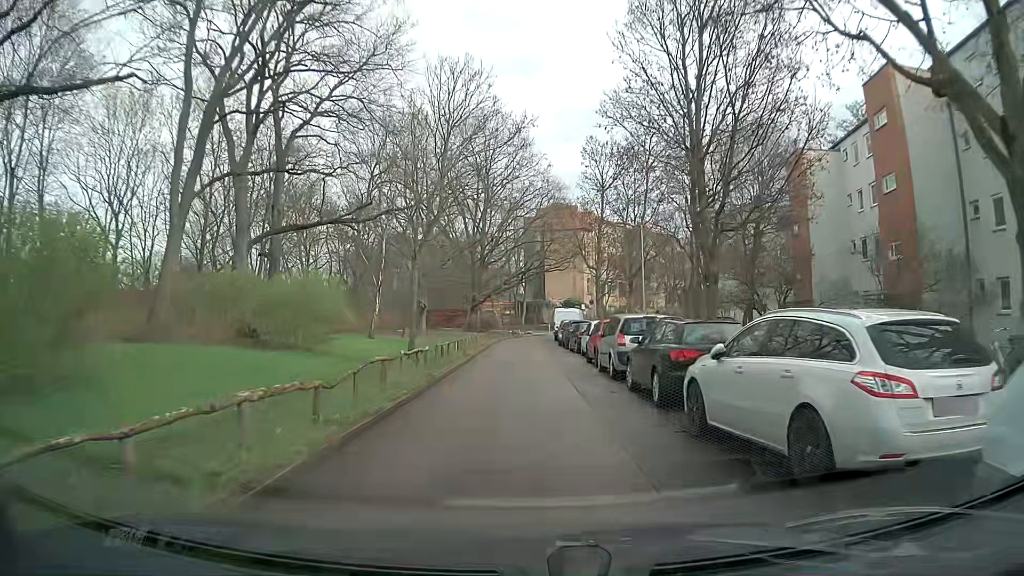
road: residential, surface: asphalt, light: Day
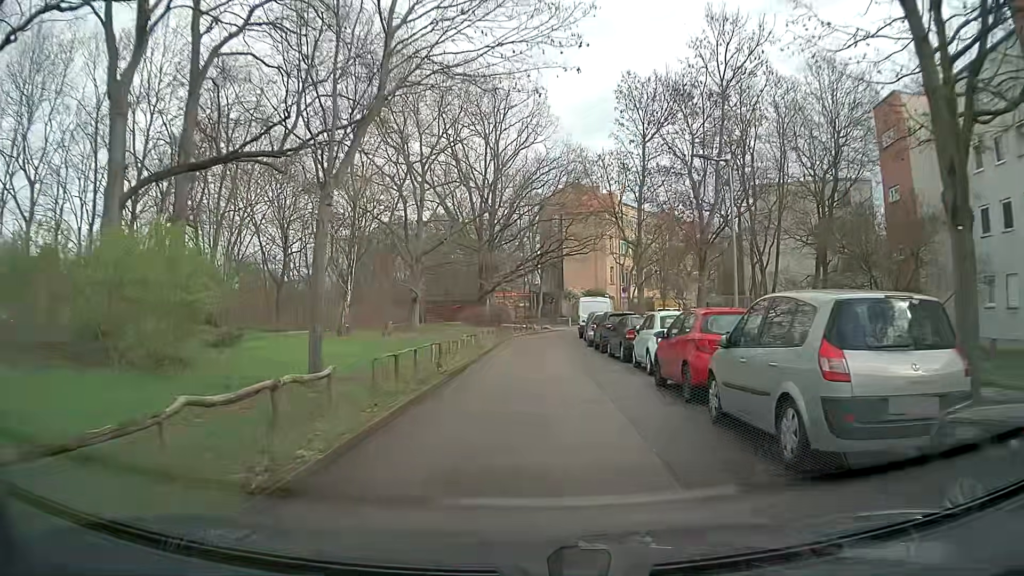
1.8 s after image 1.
(-0.3, +10.7) m; -1°
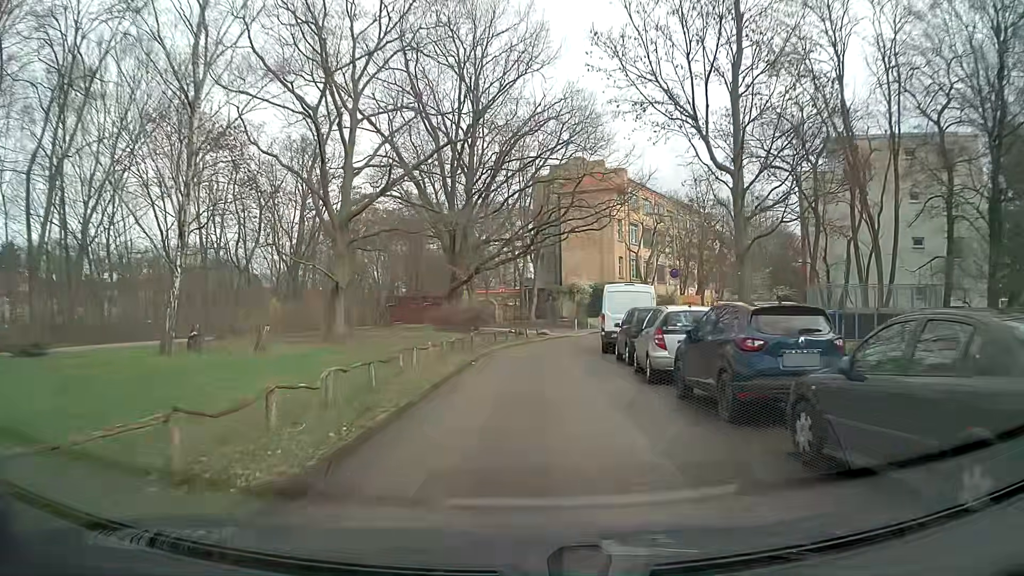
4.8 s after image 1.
(-0.2, +16.9) m; 0°
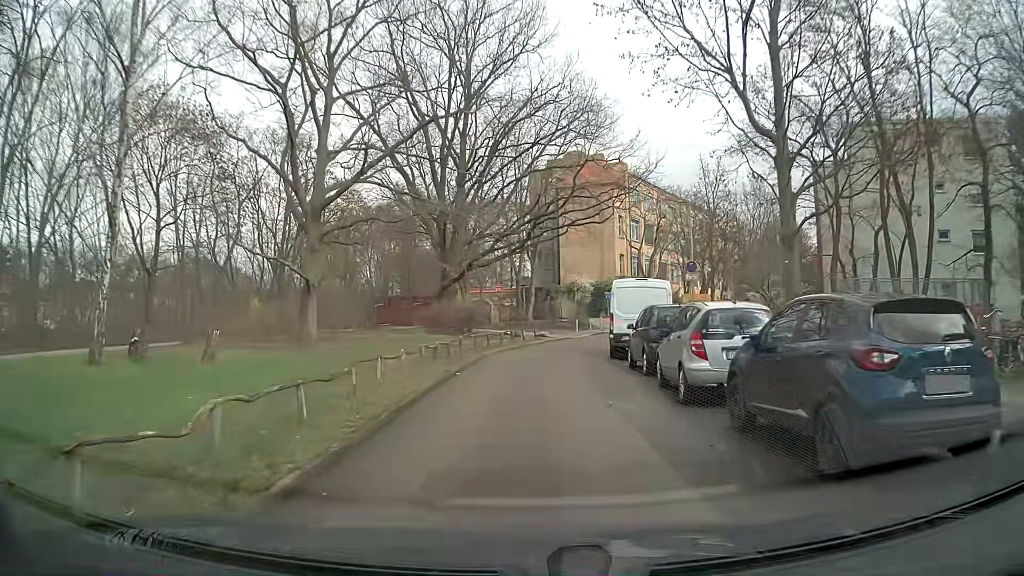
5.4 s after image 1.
(0.0, +3.4) m; 0°
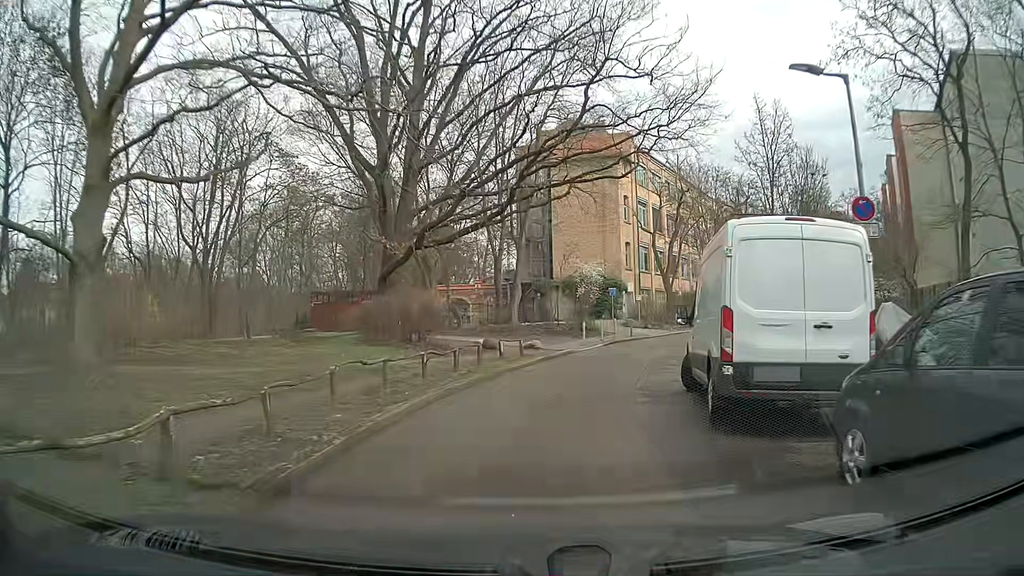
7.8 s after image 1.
(+0.1, +13.4) m; -1°
